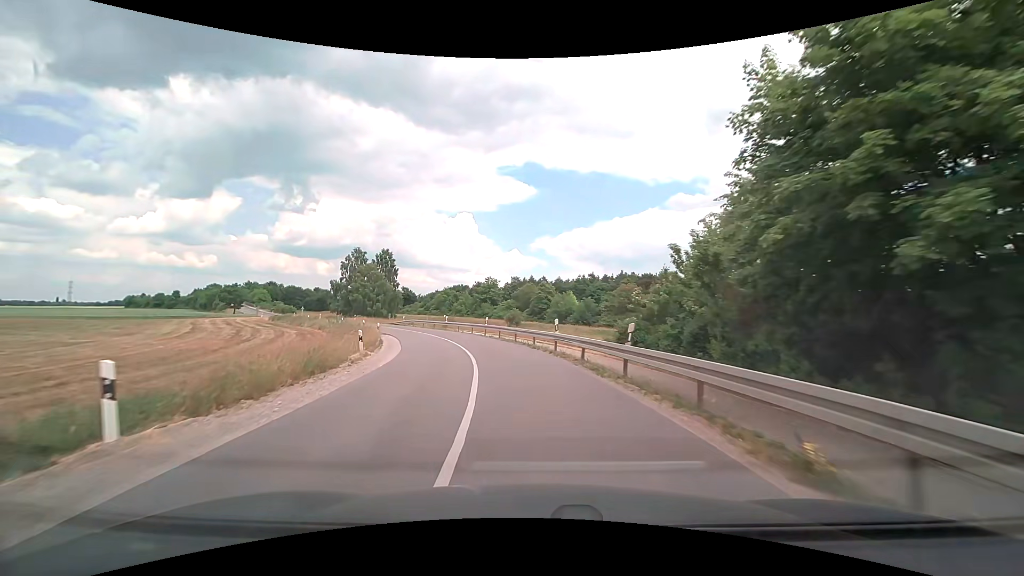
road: tertiary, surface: asphalt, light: Day
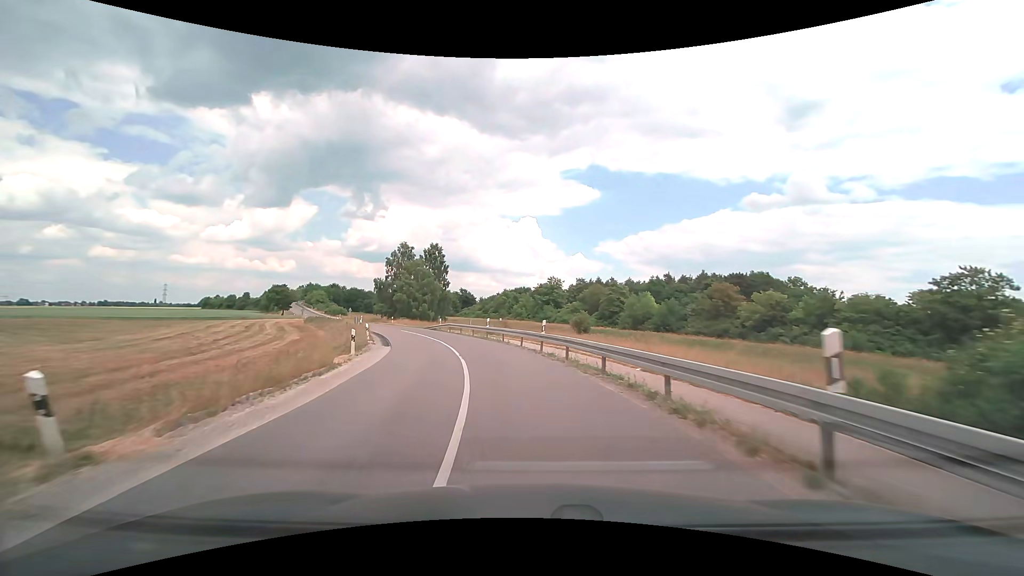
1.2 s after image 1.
(-1.0, +14.9) m; -7°
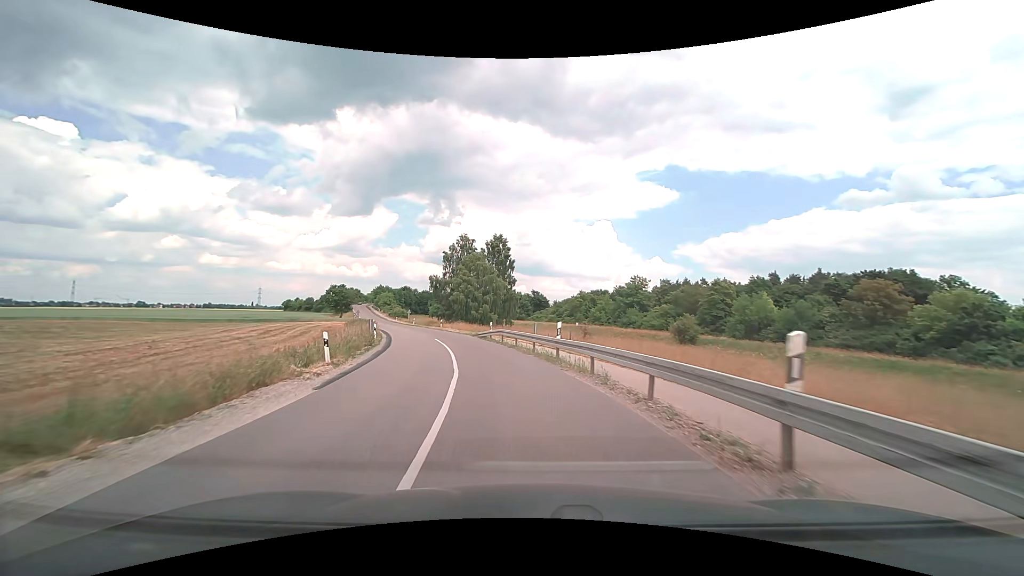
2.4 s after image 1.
(-1.1, +15.4) m; -8°
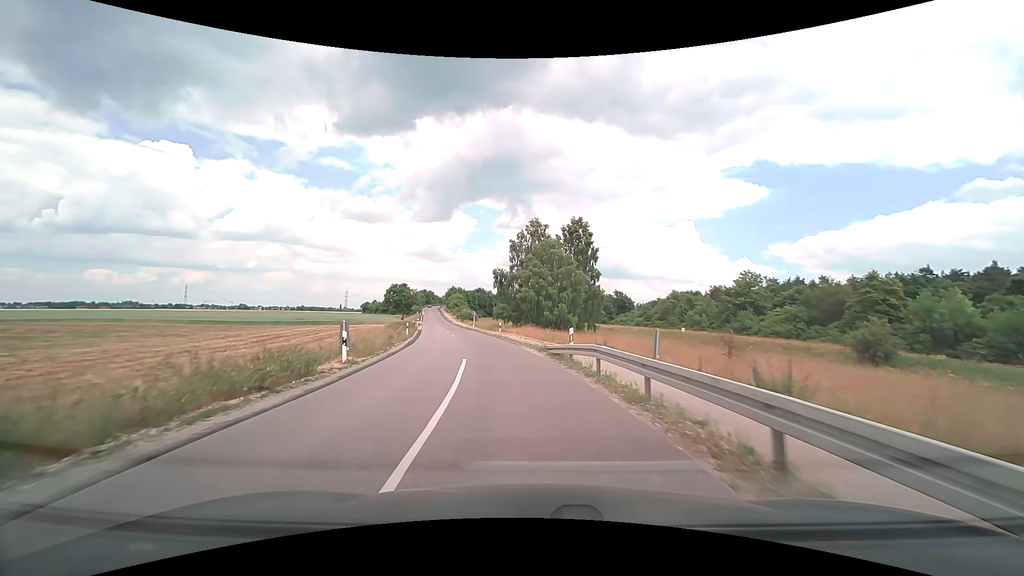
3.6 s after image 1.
(-1.3, +15.9) m; -9°
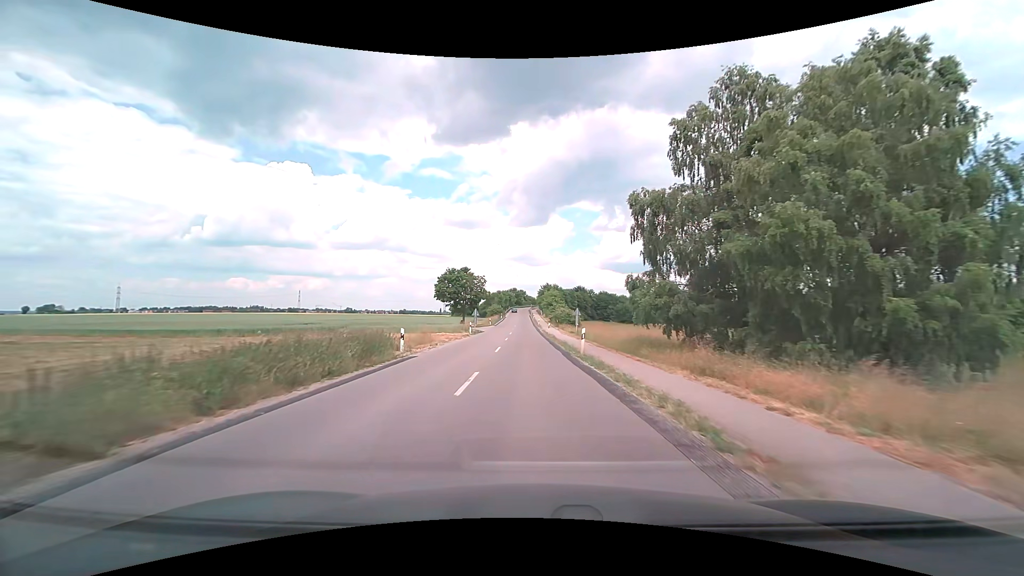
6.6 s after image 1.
(-5.3, +41.5) m; -11°
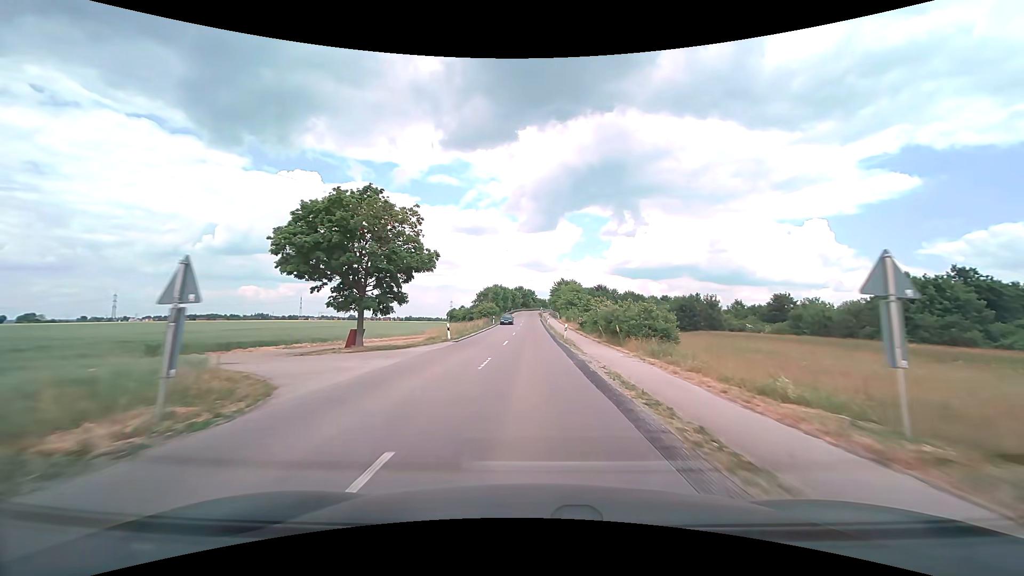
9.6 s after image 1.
(-0.8, +45.0) m; -1°
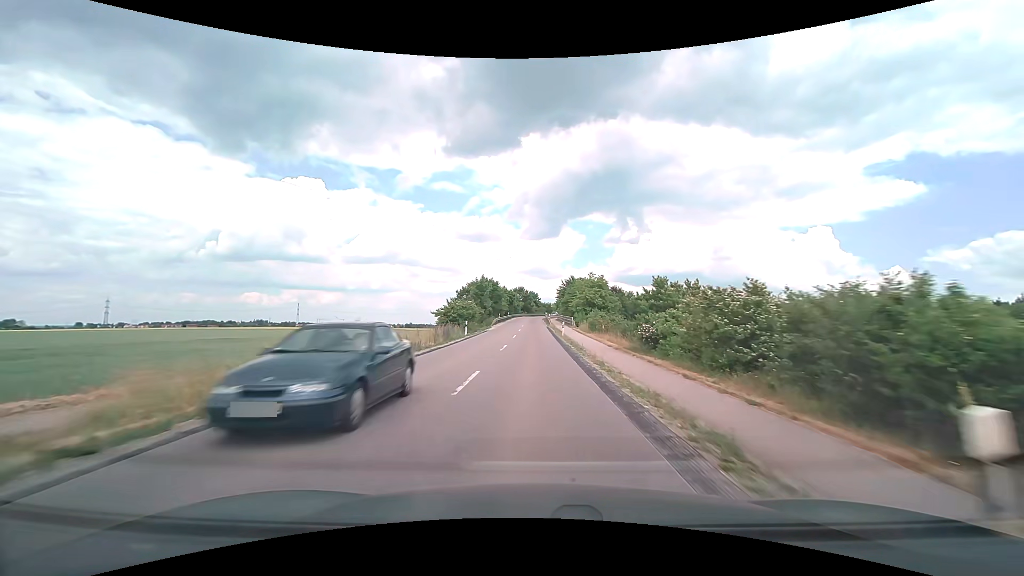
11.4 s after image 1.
(-0.1, +29.2) m; 0°
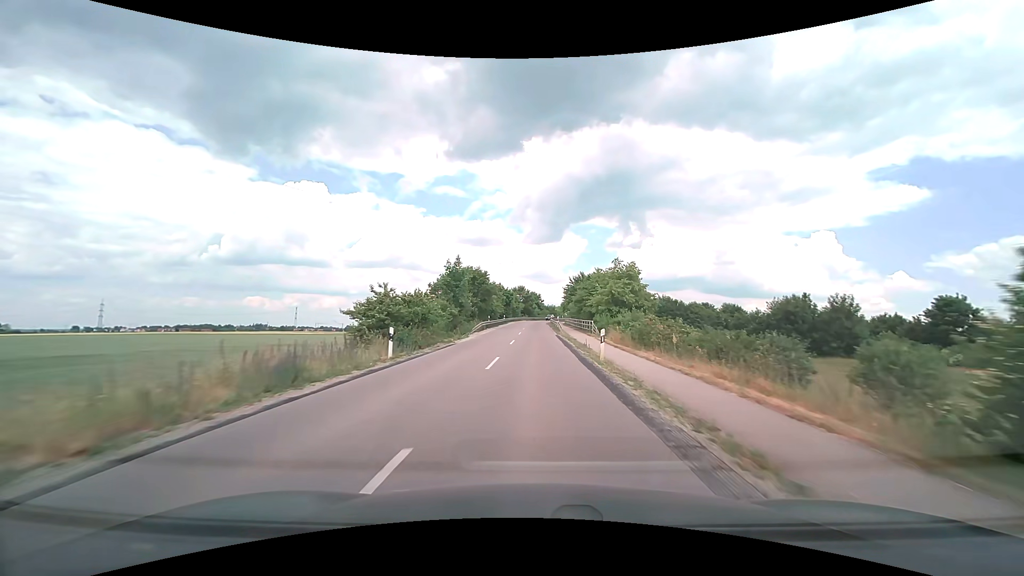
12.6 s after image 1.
(-0.1, +20.1) m; 0°
(0, +10) (0, +20) (0, +30) (0, +40) (0, +50) (0, +60) (0, +70) (0, +80) (0, +90) (+1, +100) m
